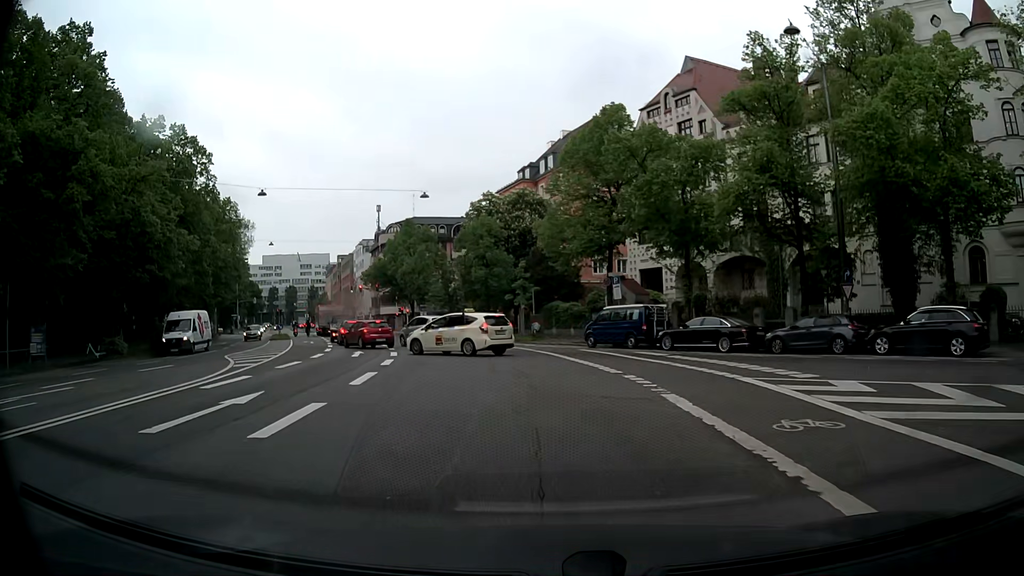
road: secondary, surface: asphalt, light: Day
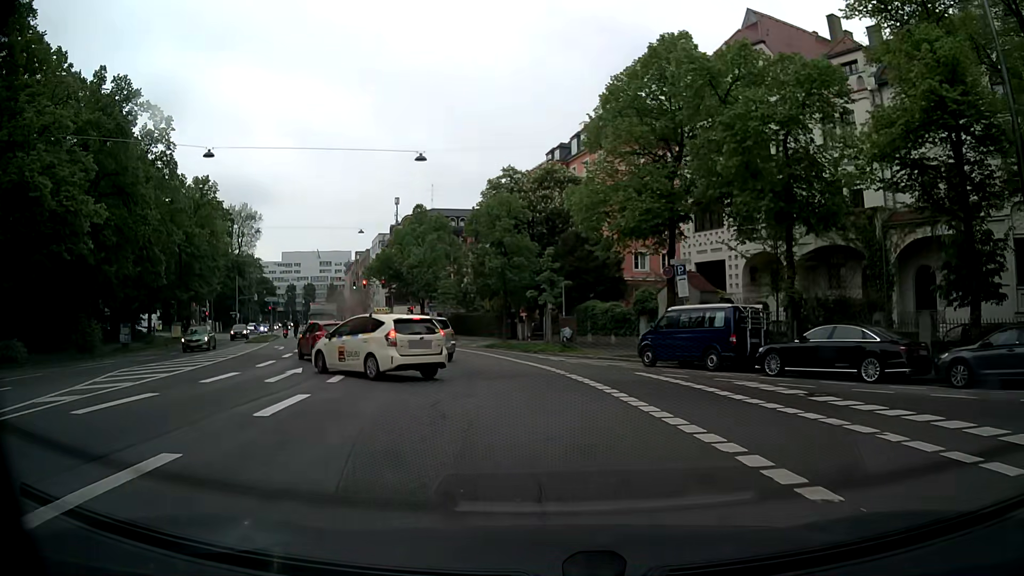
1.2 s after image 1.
(-0.2, +10.6) m; -2°
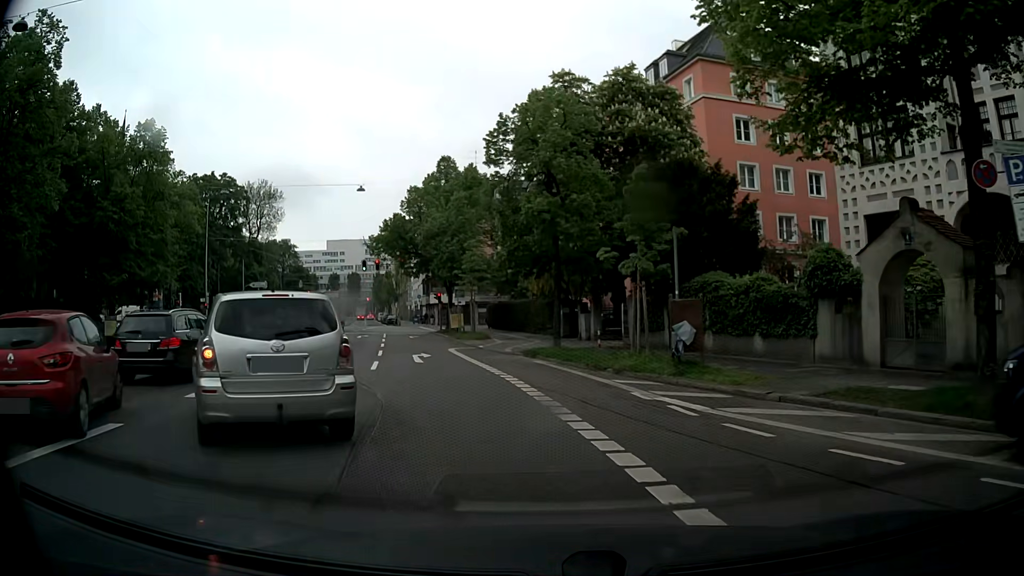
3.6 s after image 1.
(-0.6, +17.2) m; -5°
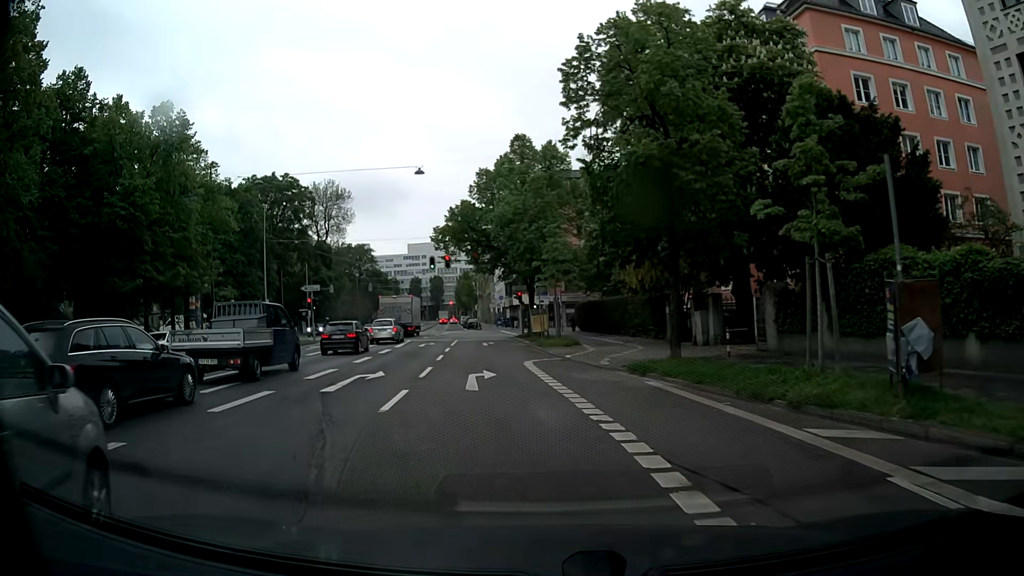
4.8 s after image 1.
(-0.4, +7.1) m; -7°
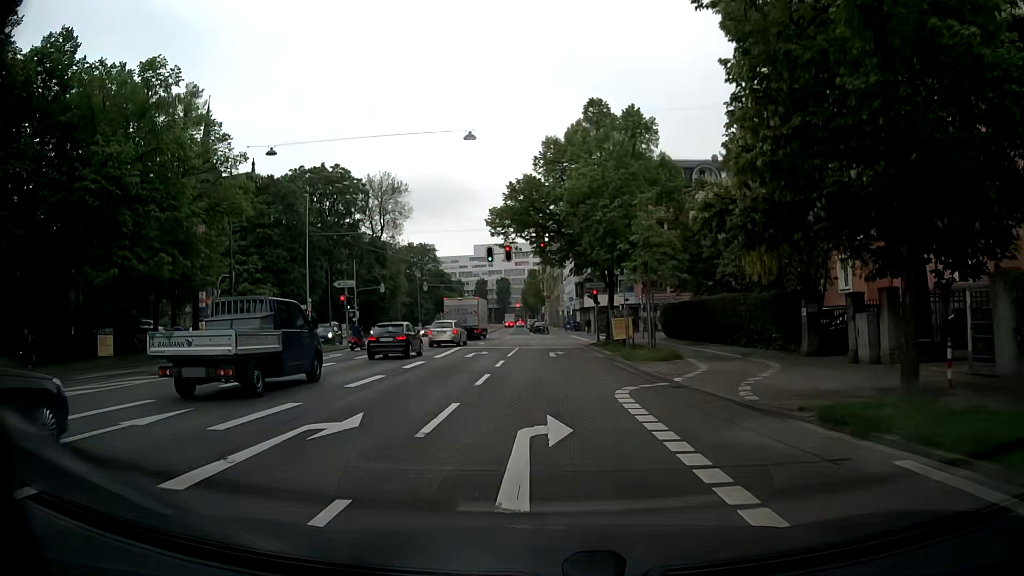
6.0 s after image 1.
(-0.5, +8.3) m; -6°
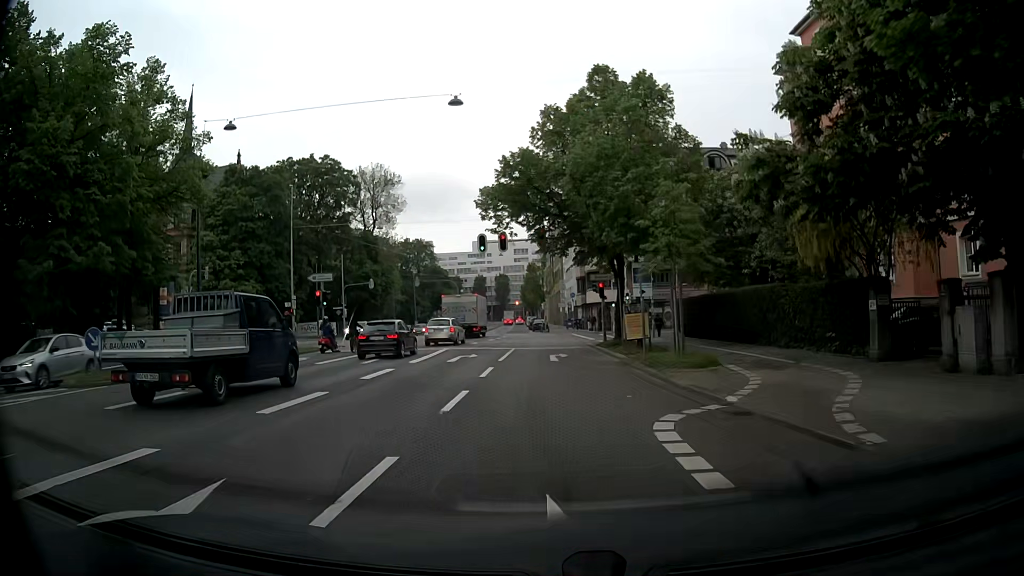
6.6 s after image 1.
(0.0, +4.7) m; -1°
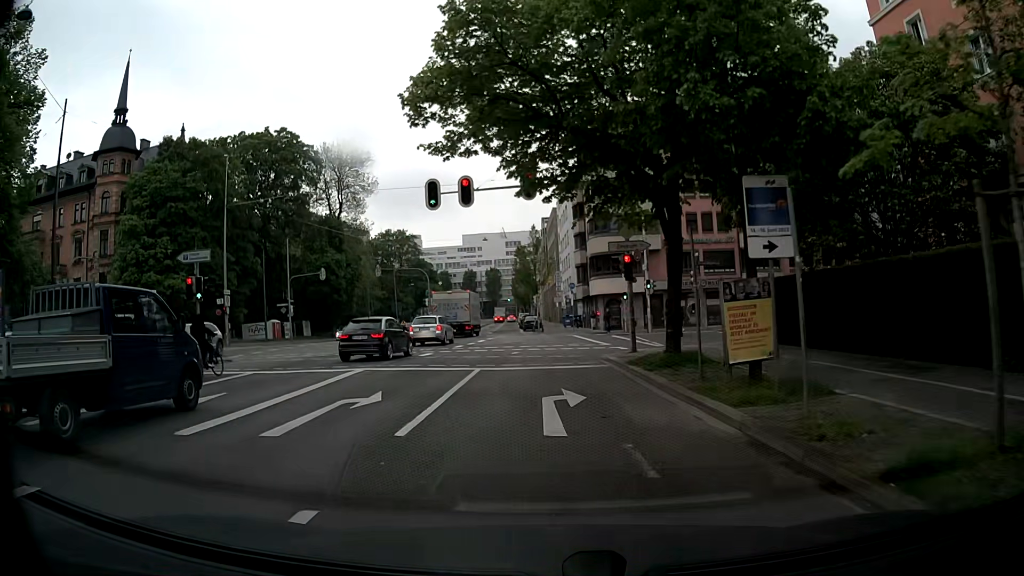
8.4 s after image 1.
(+0.2, +14.0) m; +1°
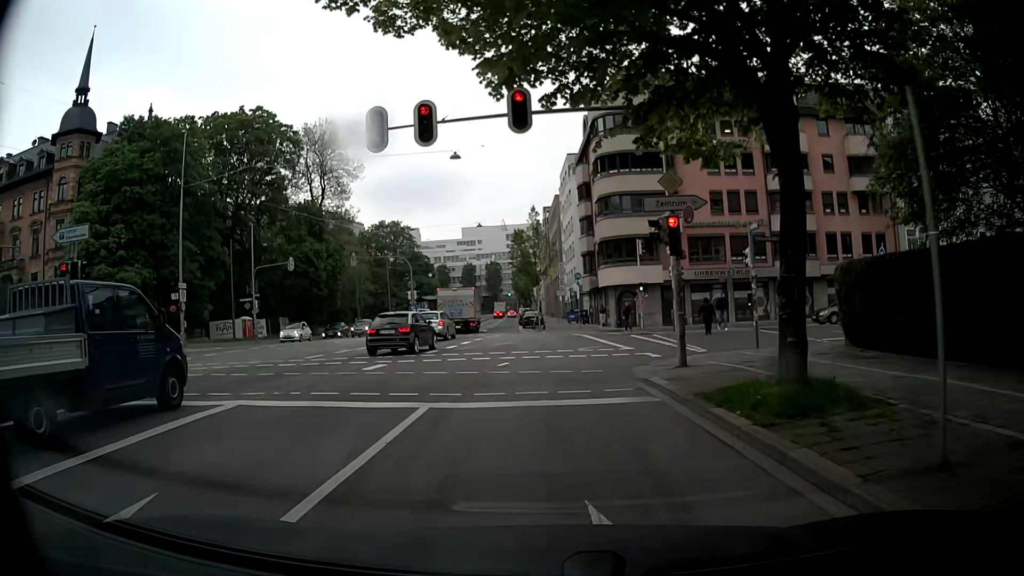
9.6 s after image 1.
(0.0, +7.6) m; 0°
(0, +10) (+1, +20) (+7, +27) (+17, +29) (+27, +30) (+37, +32) (+47, +32) (+57, +33) (+67, +33) (+77, +33) m
